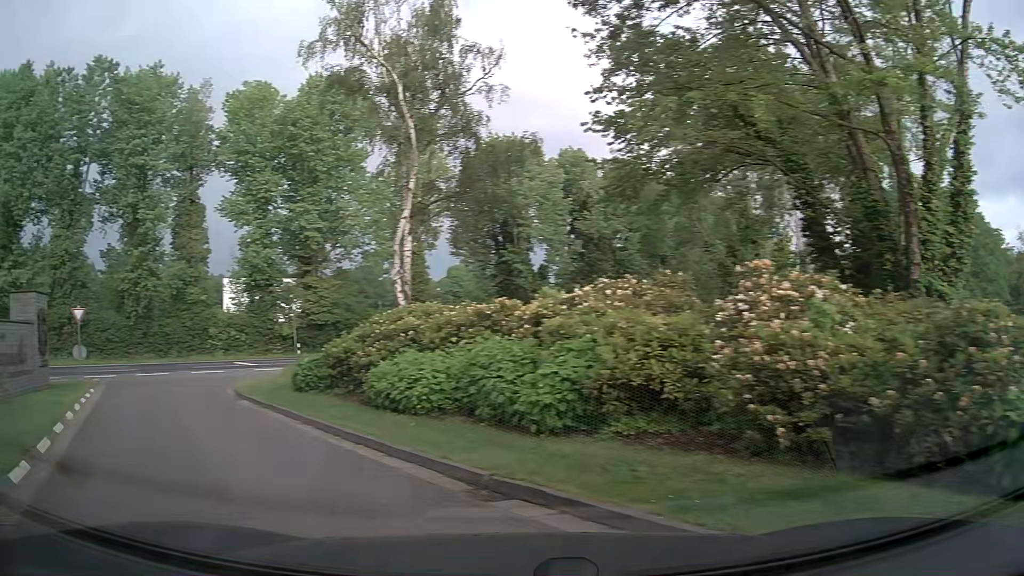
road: primary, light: Day
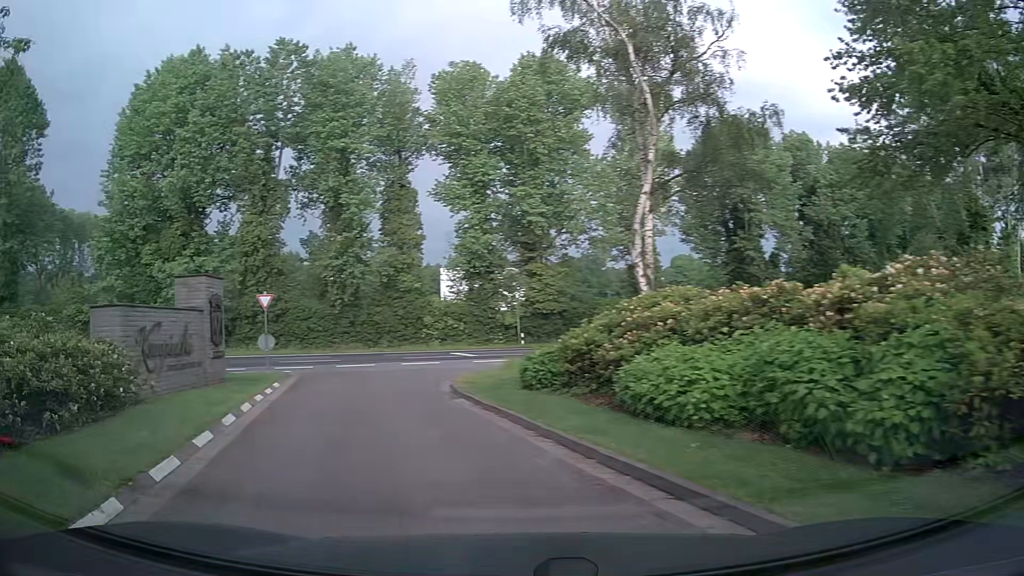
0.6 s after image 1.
(-0.4, +2.7) m; -18°
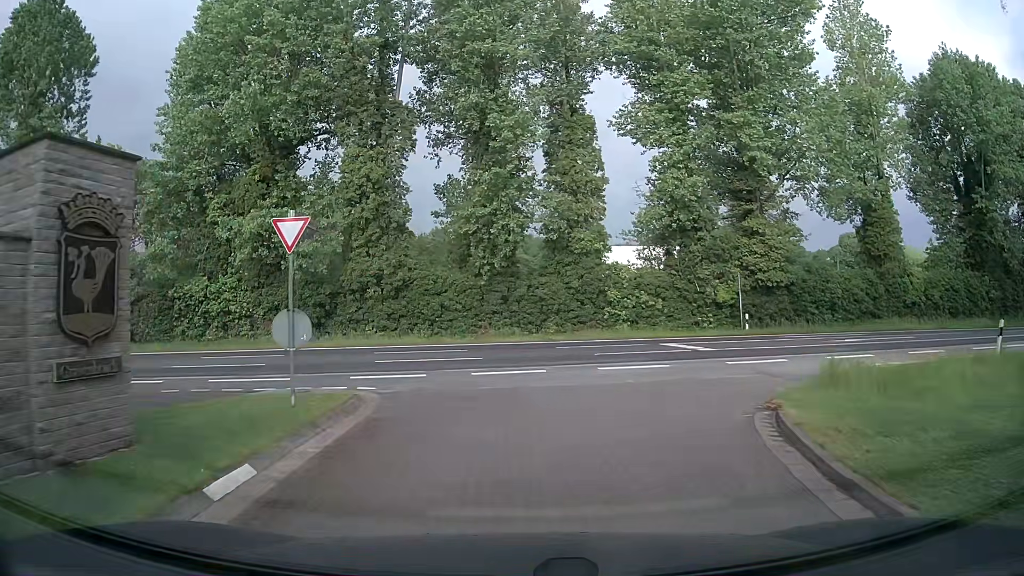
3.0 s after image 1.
(-2.8, +13.7) m; -12°
